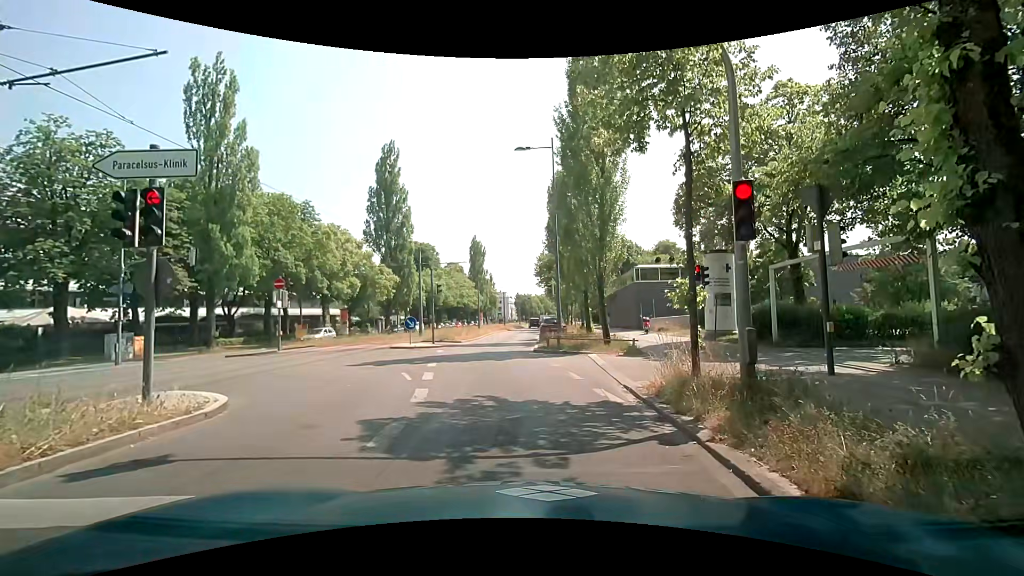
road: secondary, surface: asphalt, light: Day
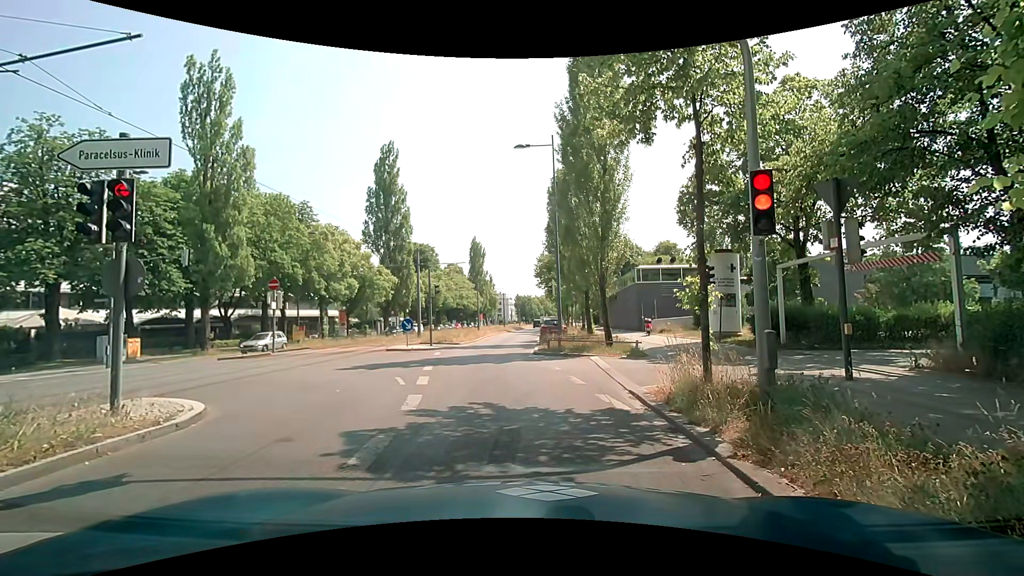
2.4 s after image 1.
(0.0, +0.6) m; 0°
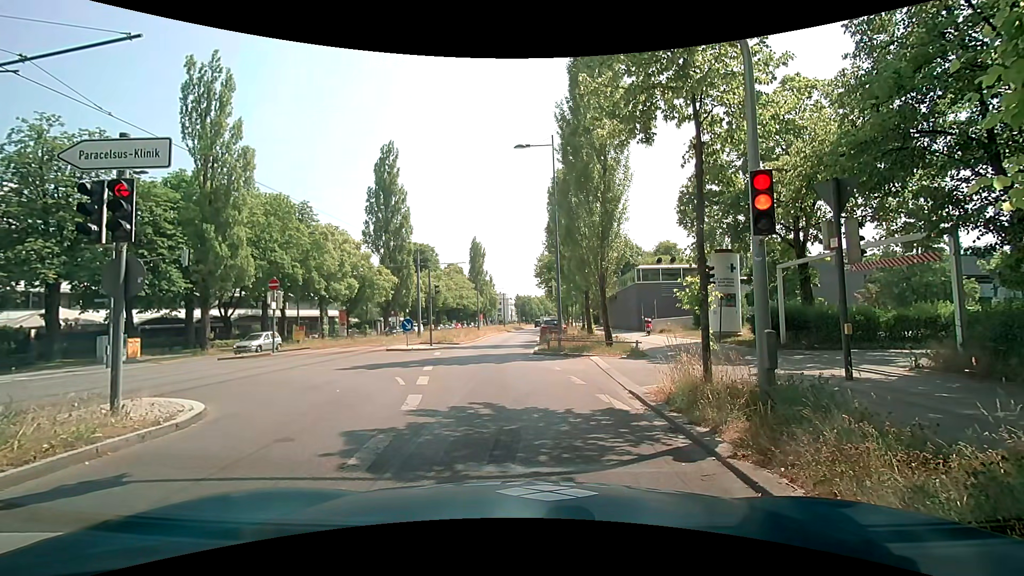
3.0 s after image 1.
(0.0, 0.0) m; 0°
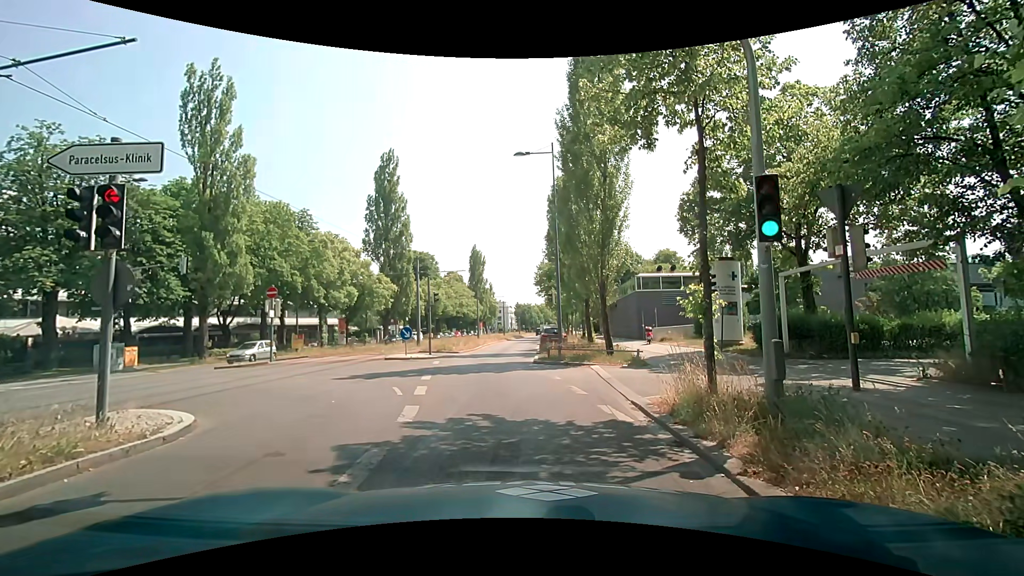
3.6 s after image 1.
(0.0, +0.3) m; 0°
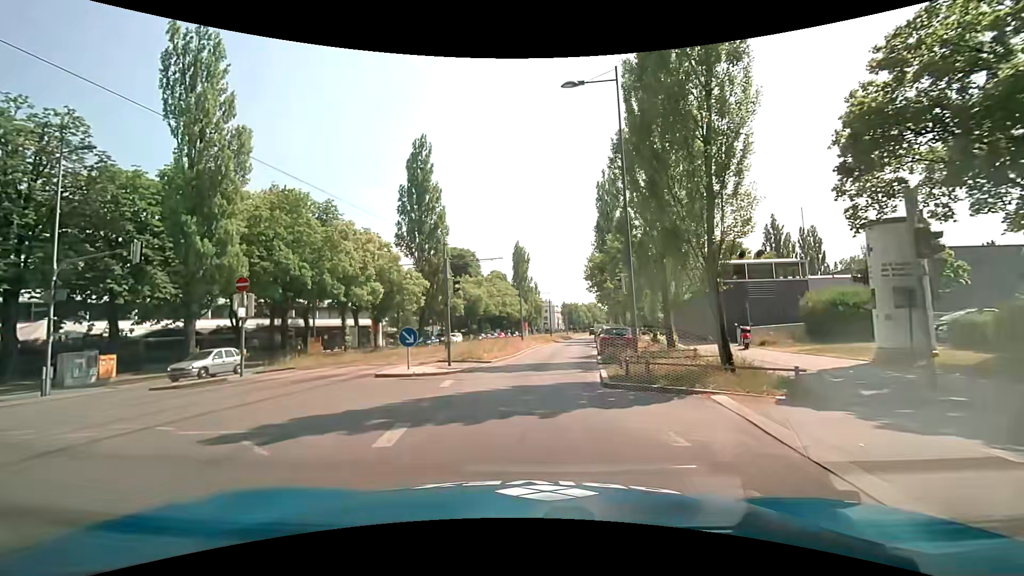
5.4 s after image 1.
(-0.2, +8.1) m; -5°
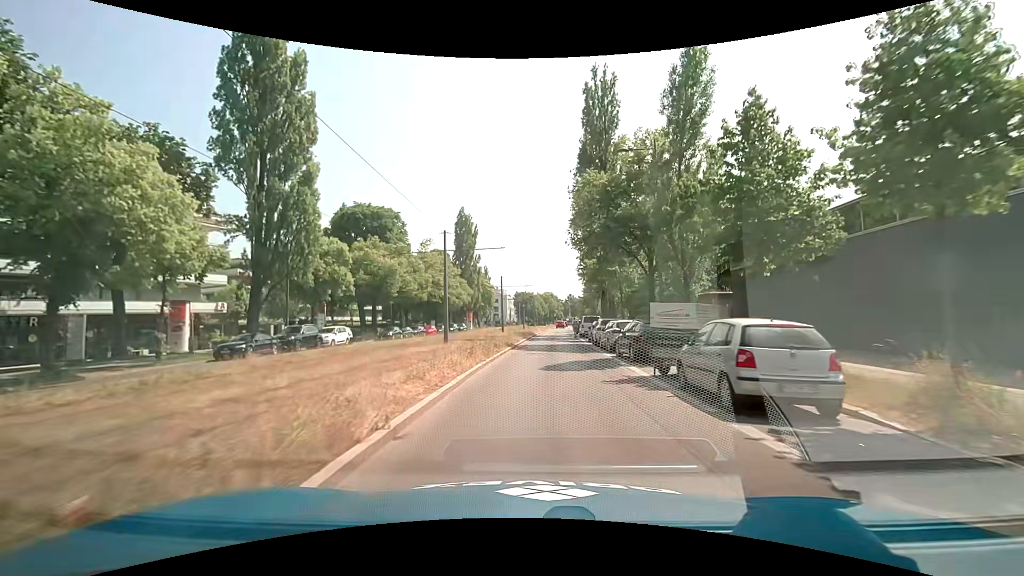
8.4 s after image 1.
(+1.1, +30.9) m; +5°
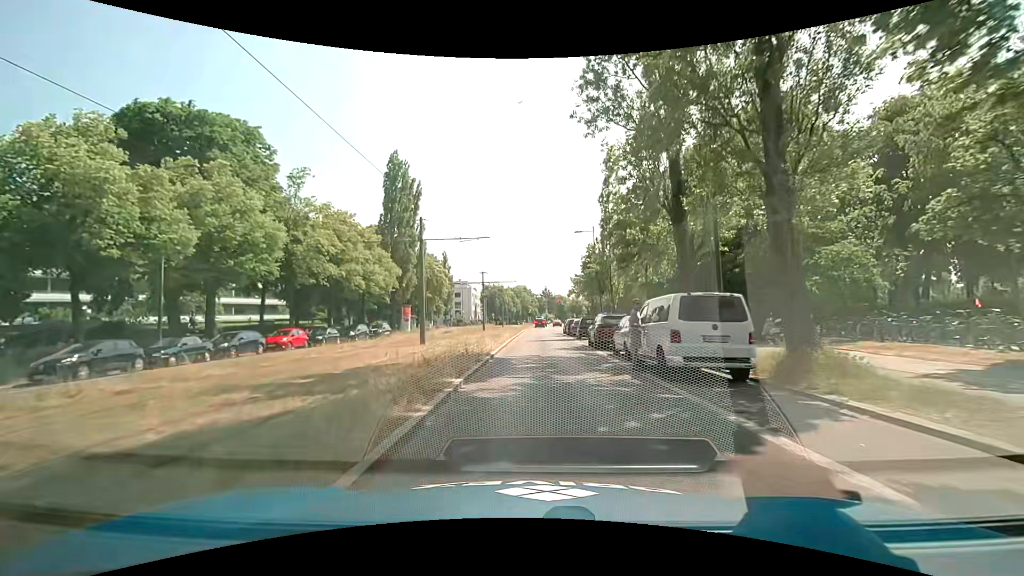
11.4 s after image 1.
(+1.1, +34.0) m; +4°
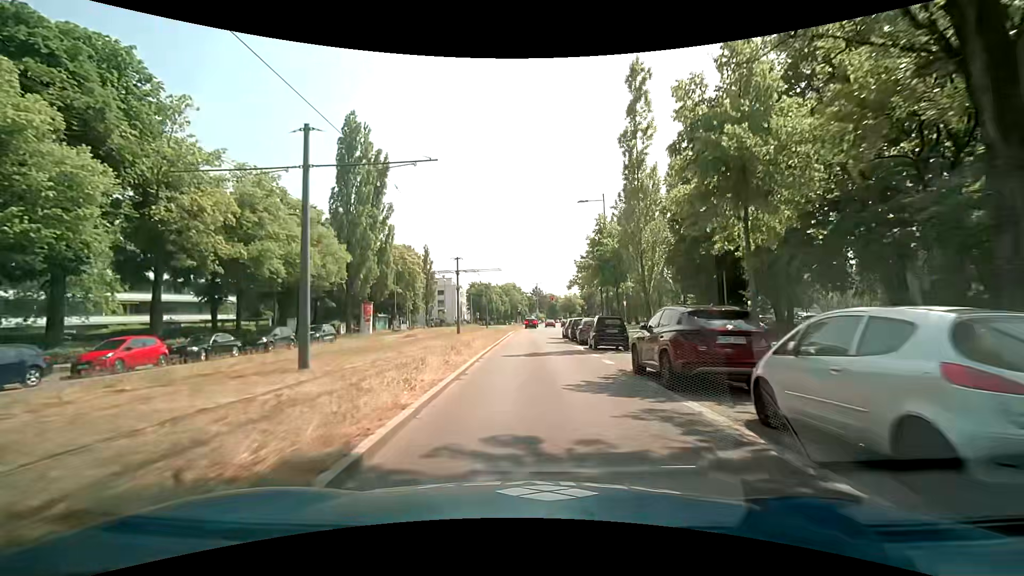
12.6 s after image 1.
(+0.1, +13.2) m; +1°
(0, +10) (0, +20) (0, +30) (0, +40) (0, +50) (0, +60) (0, +70) (0, +80) (+1, +90) (+1, +100) m
